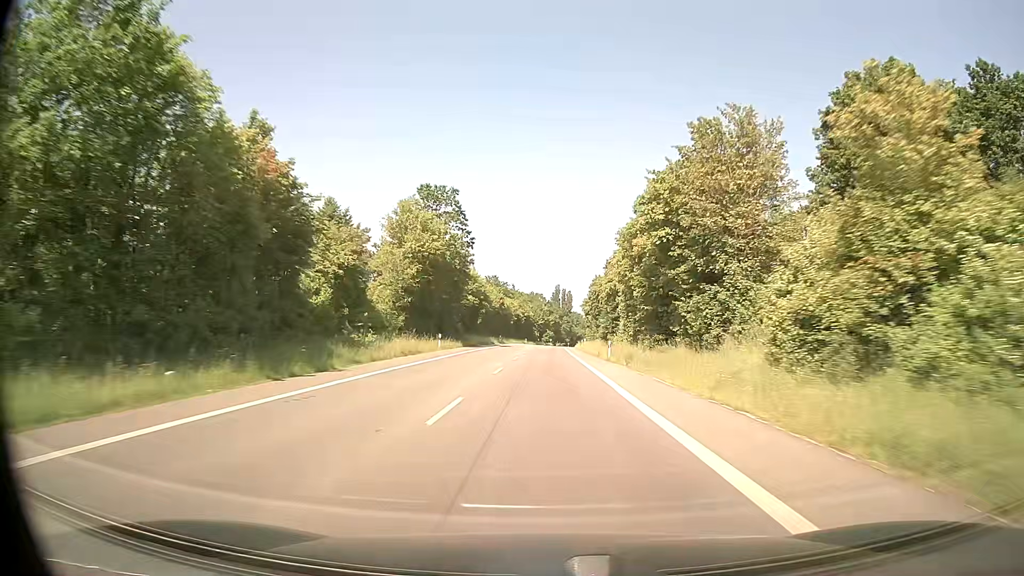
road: secondary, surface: asphalt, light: Day
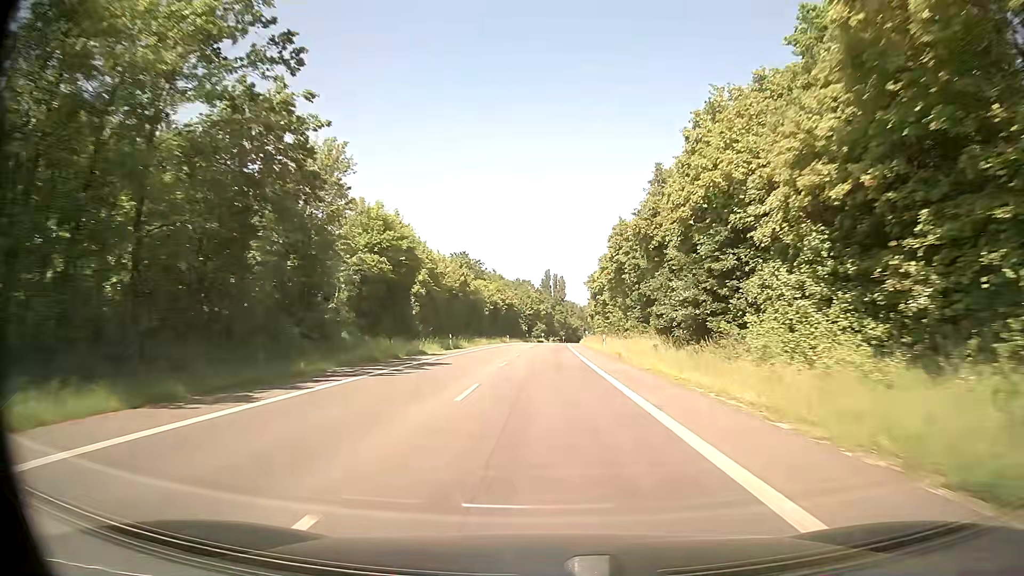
(+0.3, +44.8) m; +1°
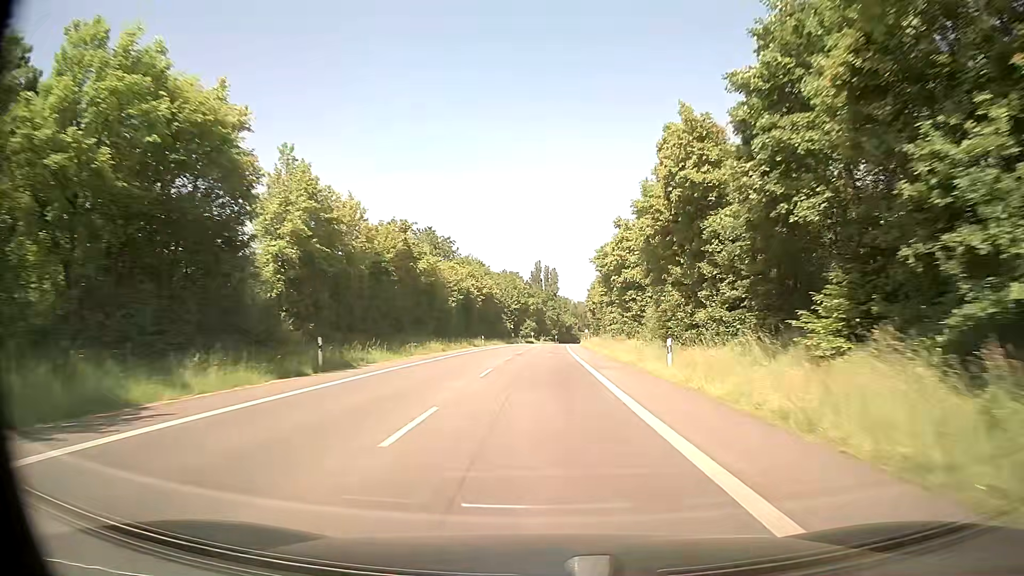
(+0.1, +29.0) m; +1°
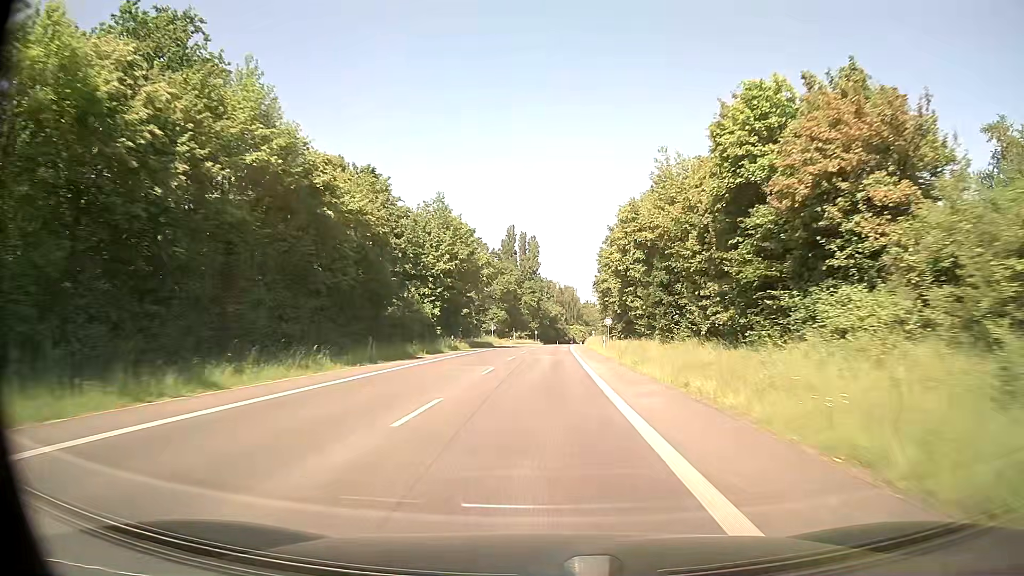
(+1.2, +70.2) m; +2°
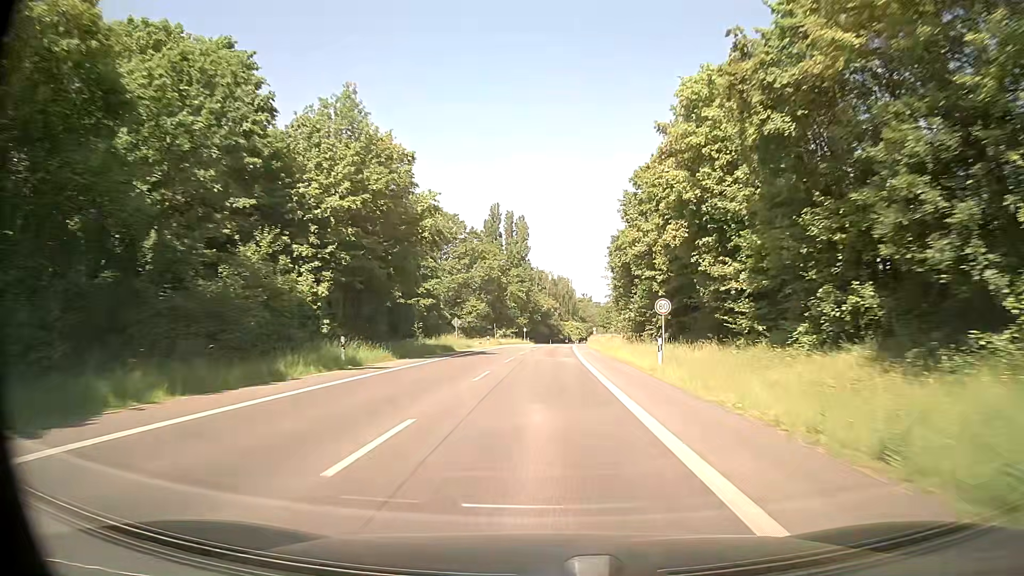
(+0.2, +27.3) m; +1°
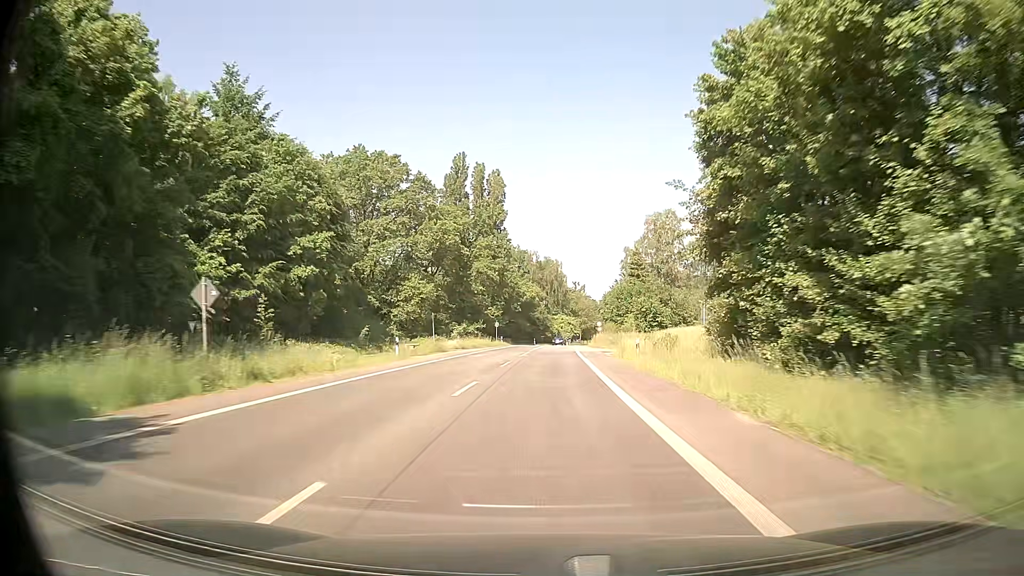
(+0.5, +40.3) m; +1°
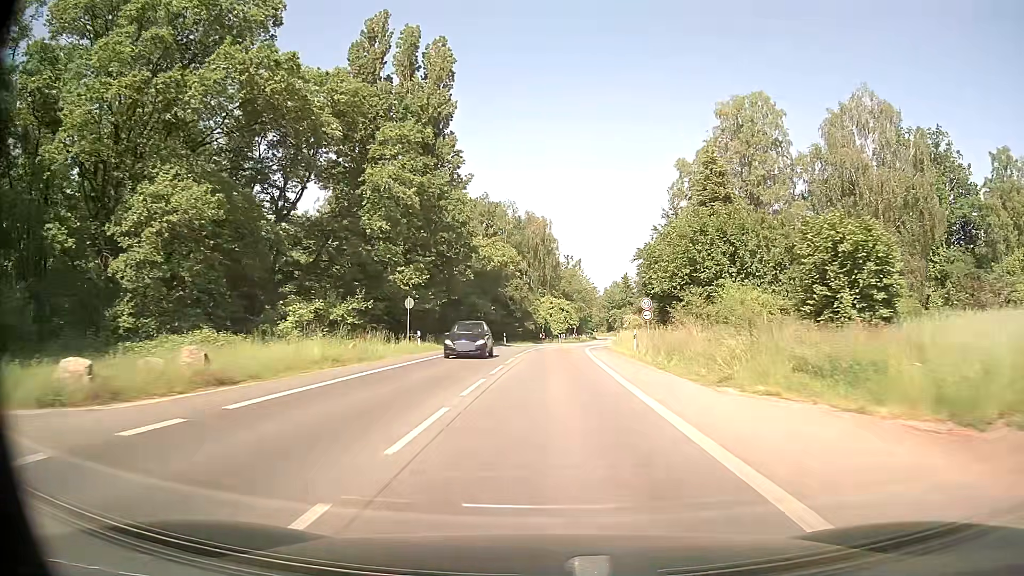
(+0.5, +48.4) m; +1°
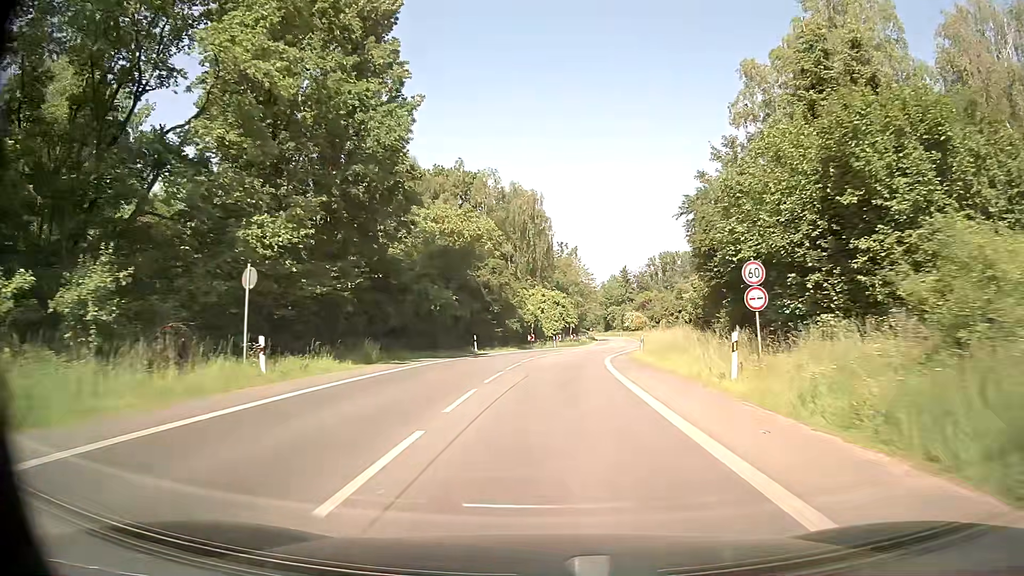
(+0.2, +20.0) m; +1°
(0, +10) (0, +20) (+1, +30) (+2, +40) (+4, +50) (+6, +60) (+8, +69) (+9, +79) (+10, +89) (+12, +99) m
